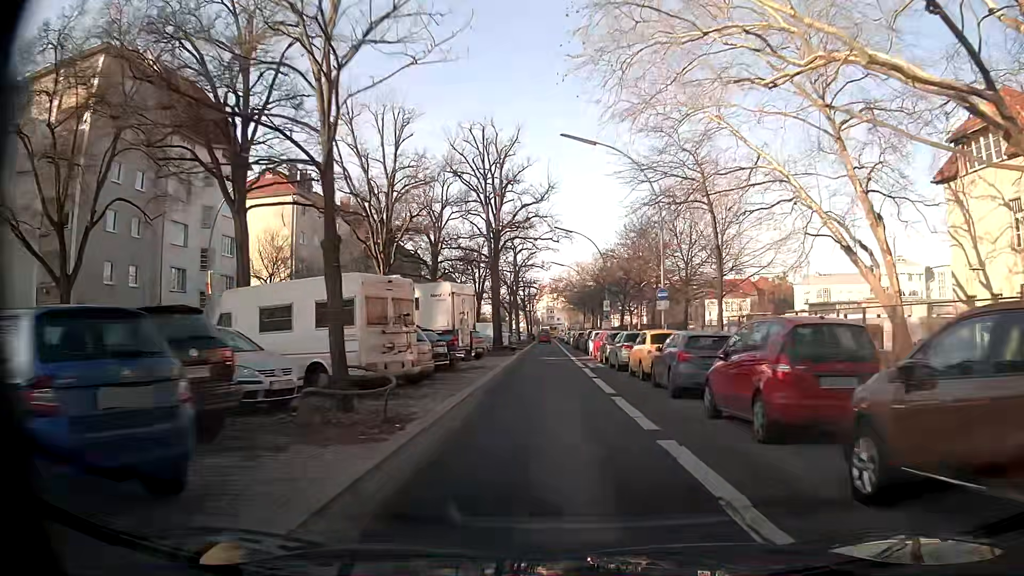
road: secondary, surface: asphalt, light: Day
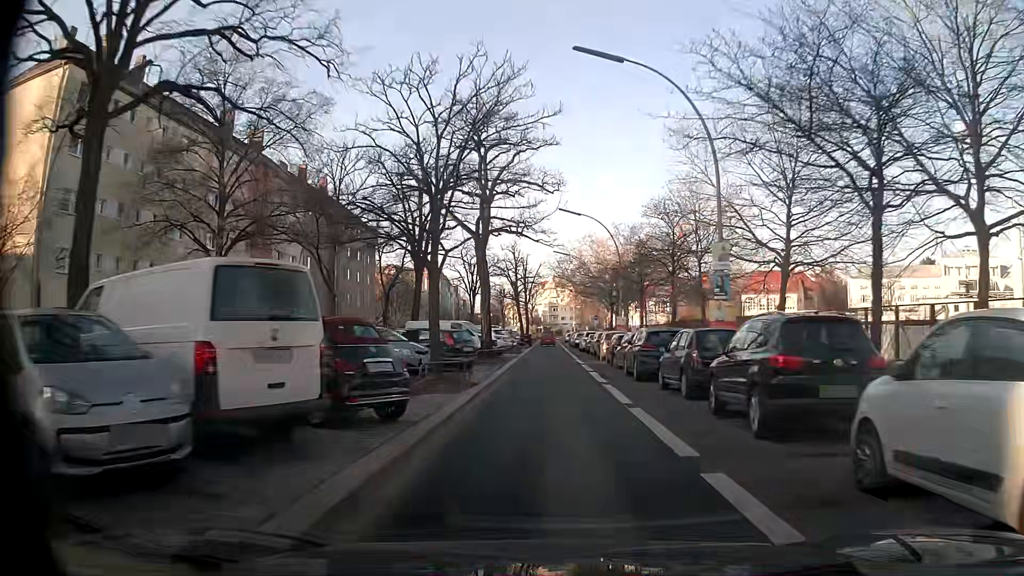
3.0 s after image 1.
(-0.3, +38.4) m; -1°
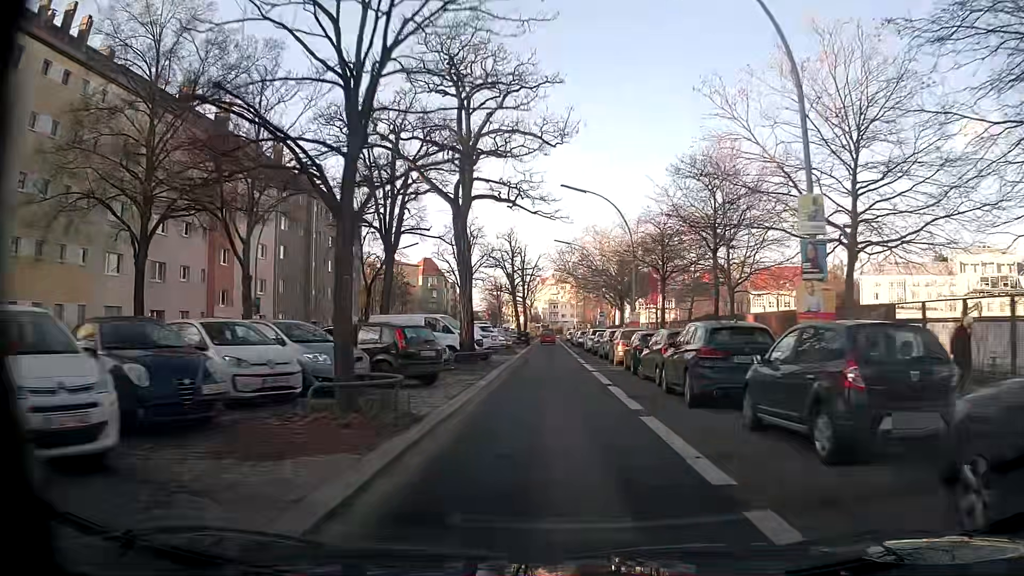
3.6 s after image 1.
(+0.1, +7.6) m; 0°
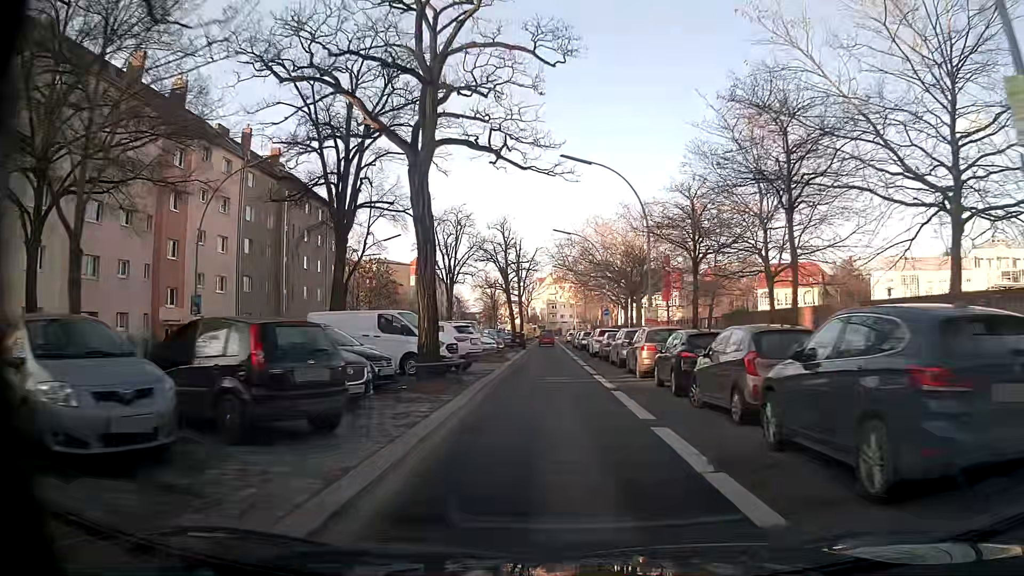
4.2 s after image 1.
(0.0, +7.5) m; 0°
(0, +10) (0, +20) (0, +30) (0, +40) (0, +50) (0, +60) (0, +70) (0, +80) (0, +90) (0, +100) m
